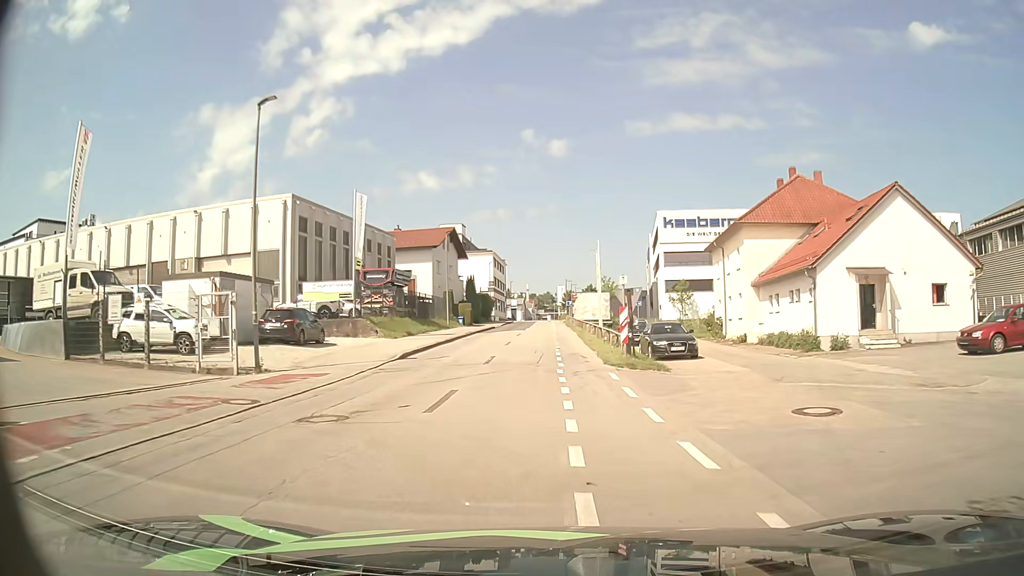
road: residential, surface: asphalt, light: Day
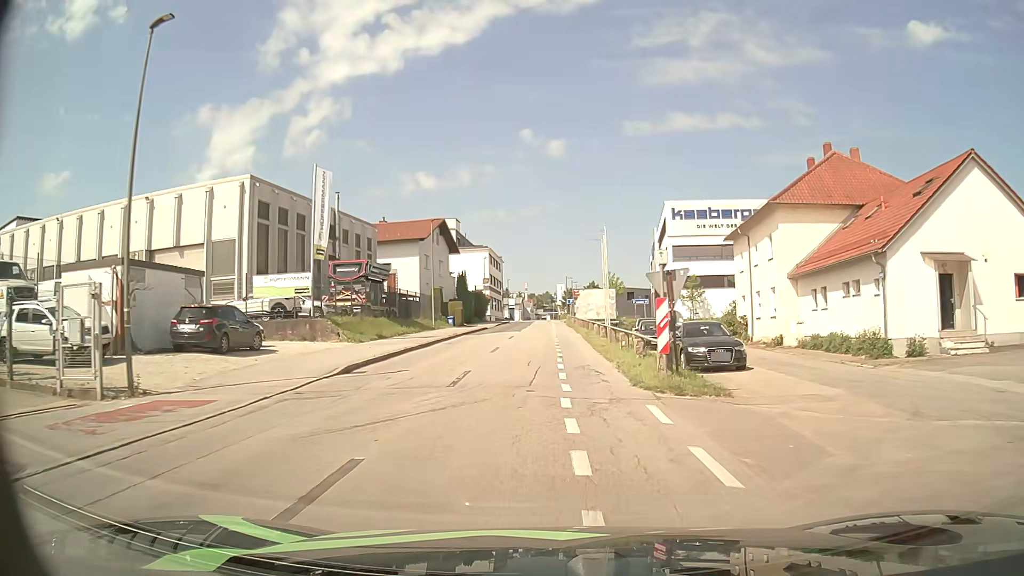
(0.0, +6.6) m; 0°
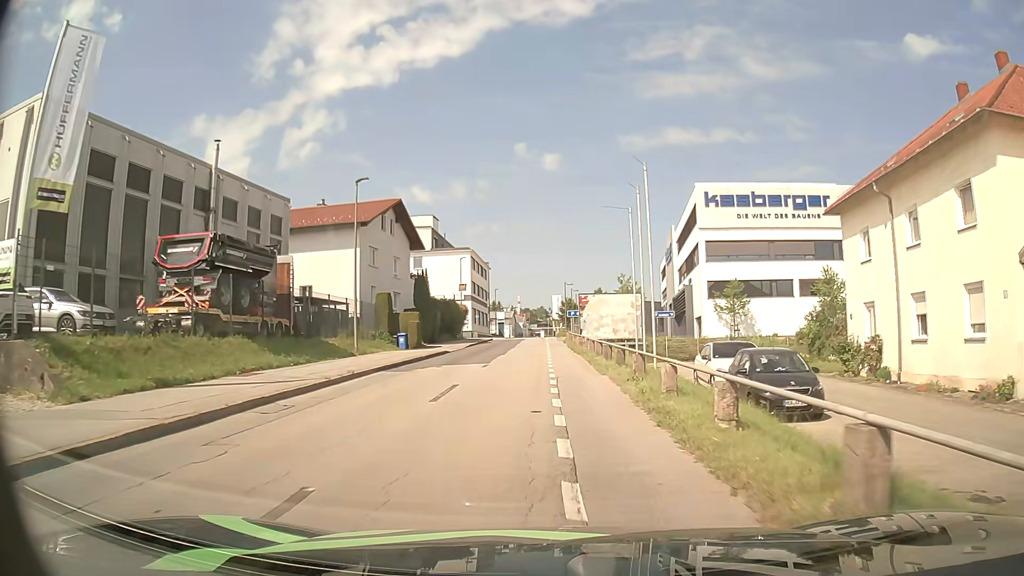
(0.0, +19.1) m; 0°
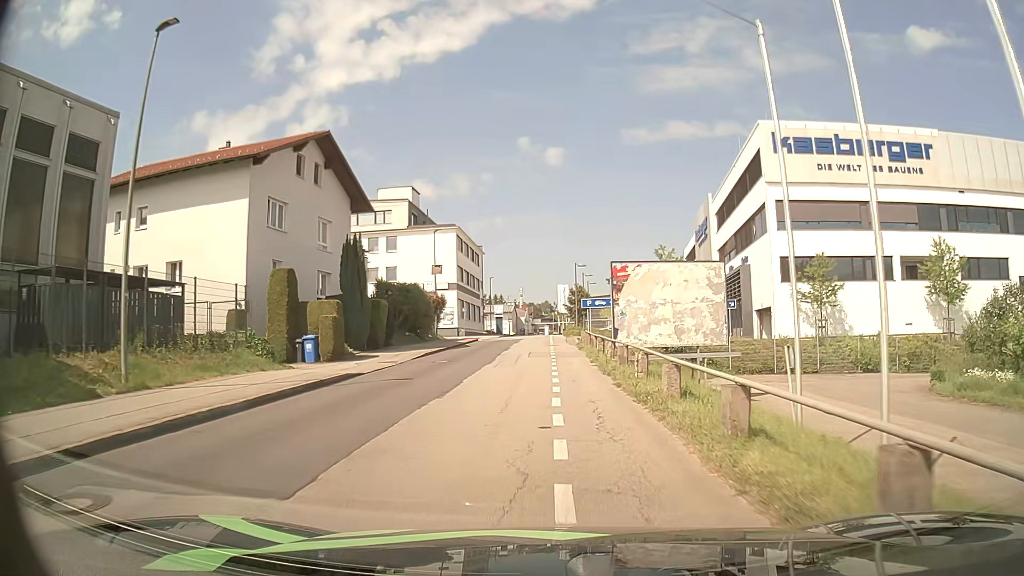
(+0.1, +18.3) m; 0°
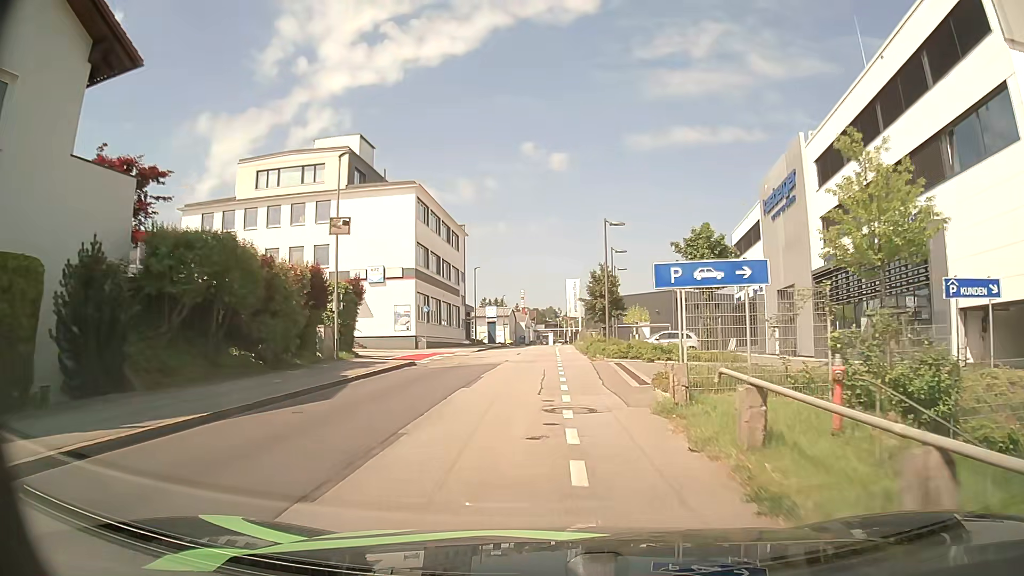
(-0.2, +25.3) m; -1°
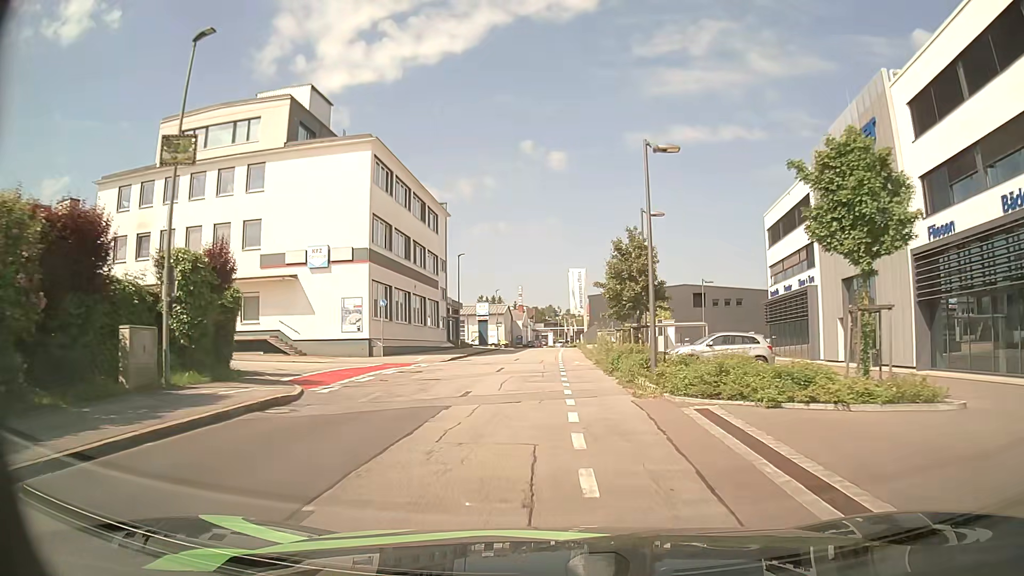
(0.0, +12.7) m; 0°
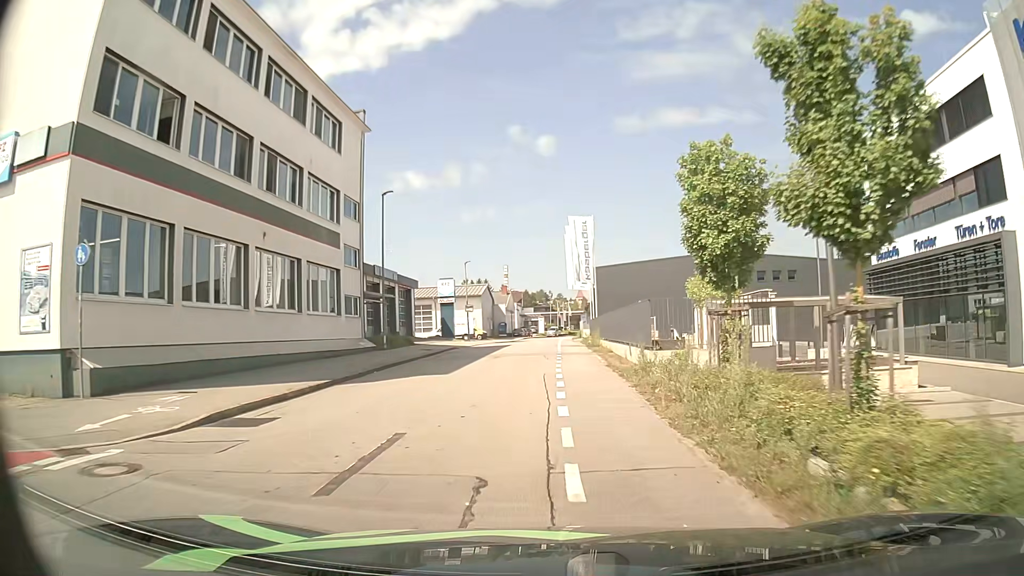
(+0.5, +24.3) m; +1°
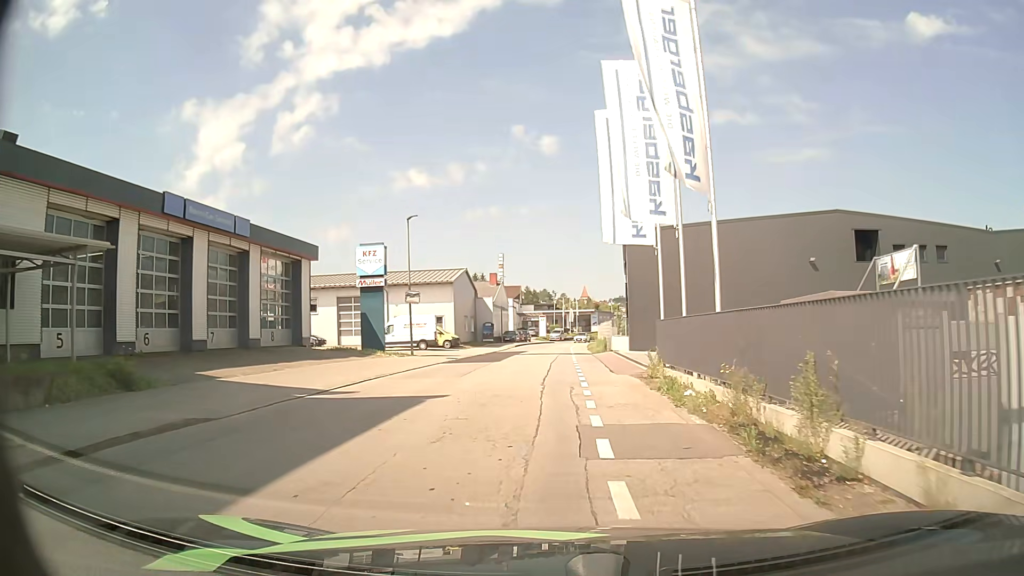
(+0.1, +28.7) m; +1°
(0, +10) (0, +20) (0, +30) (0, +40) (0, +50) (+1, +60) (+2, +70) (+3, +80) (+4, +90) (+6, +100) m
